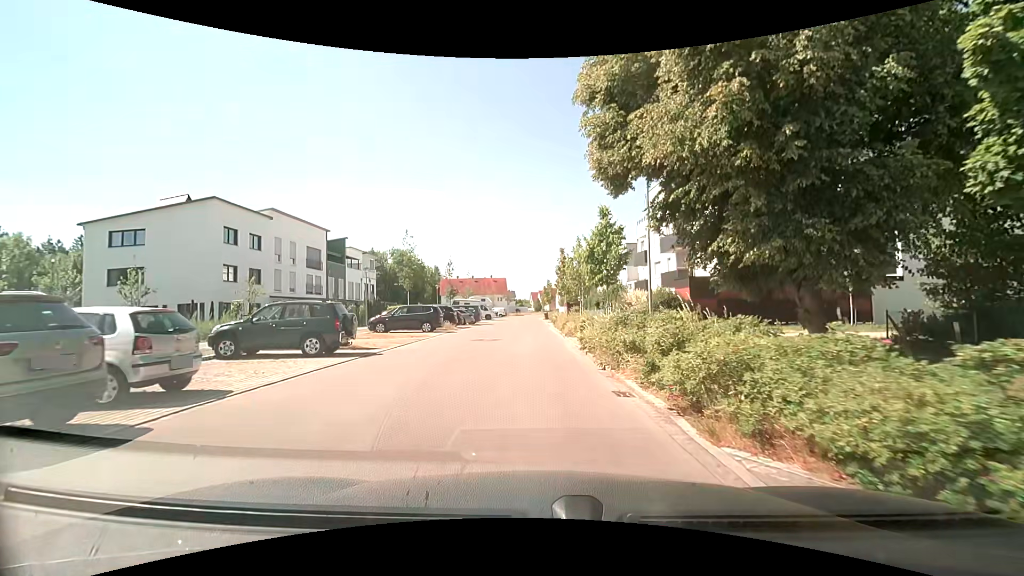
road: residential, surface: asphalt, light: Day
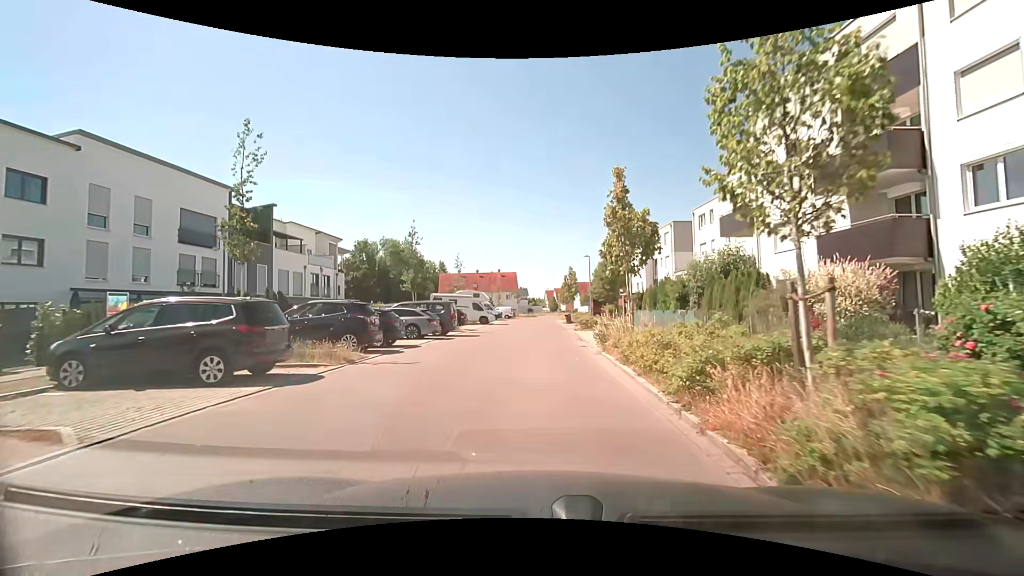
(-0.7, +20.9) m; -2°
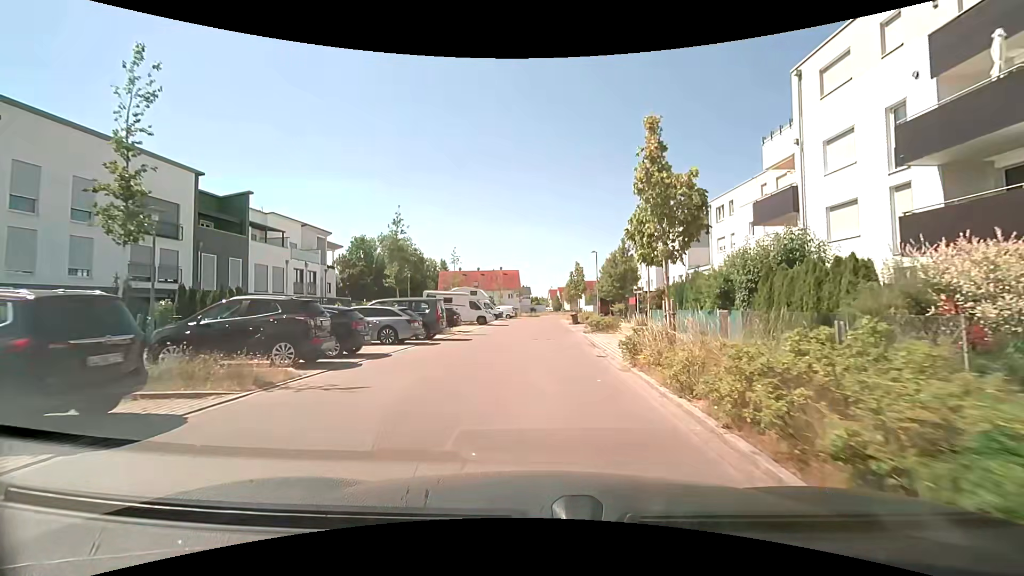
(-0.1, +4.2) m; -2°
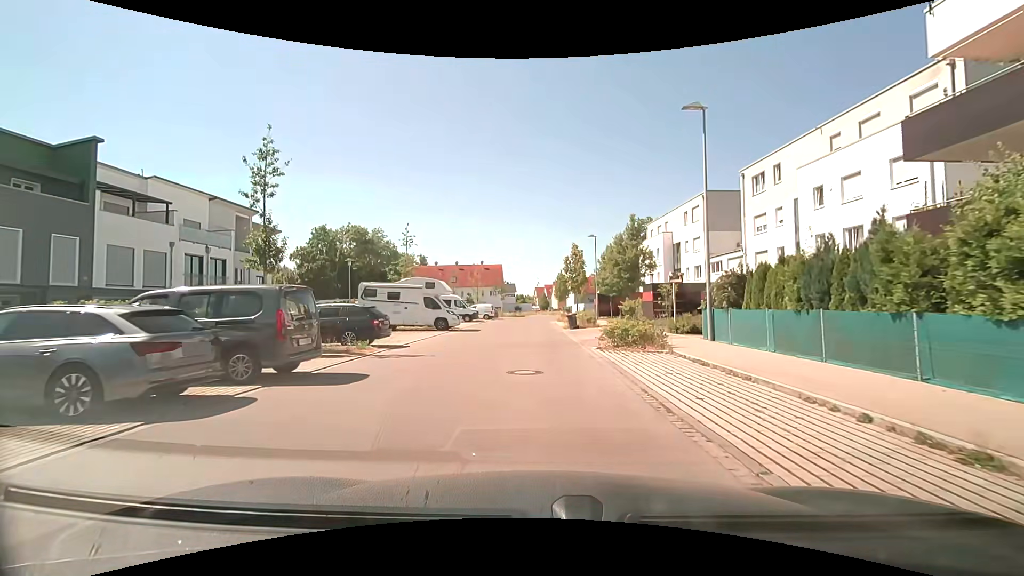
(+0.1, +12.1) m; +1°
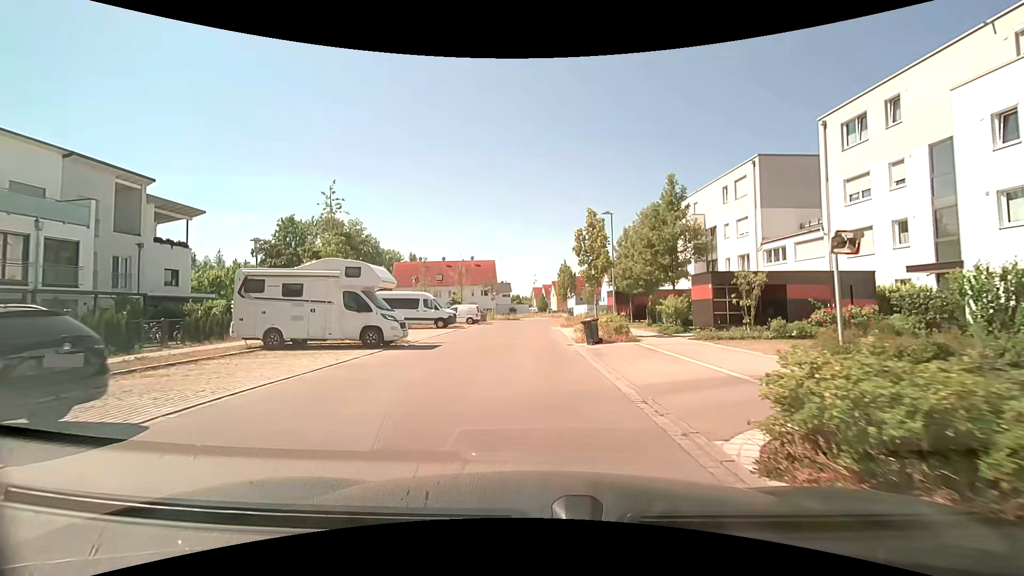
(+0.2, +12.0) m; +1°
(0, +10) (0, +20) (0, +30) (0, +40) (0, +50) (+2, +60) (+7, +69) (+13, +77) (+21, +83) (+29, +88) m
